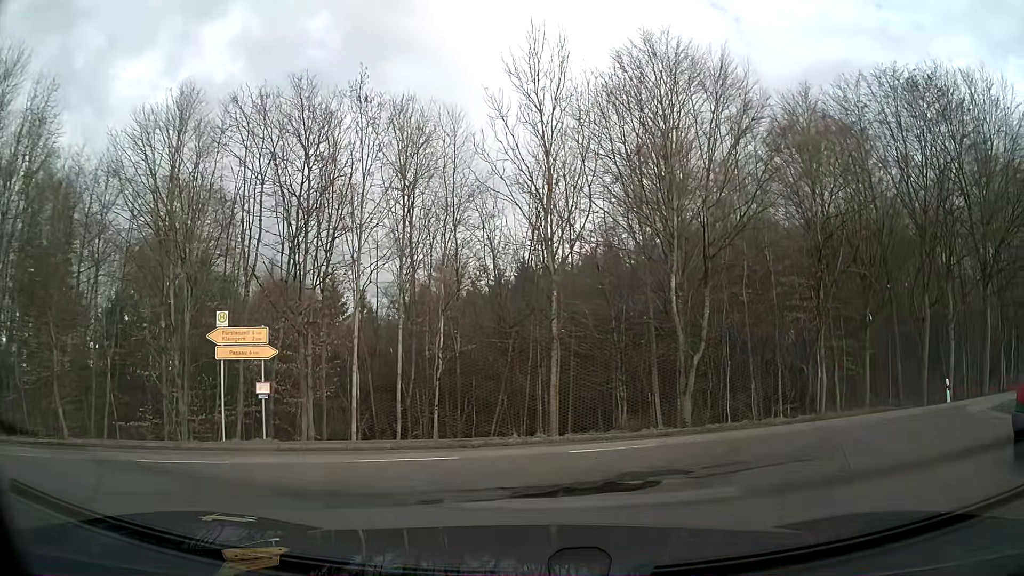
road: secondary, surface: asphalt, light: Day
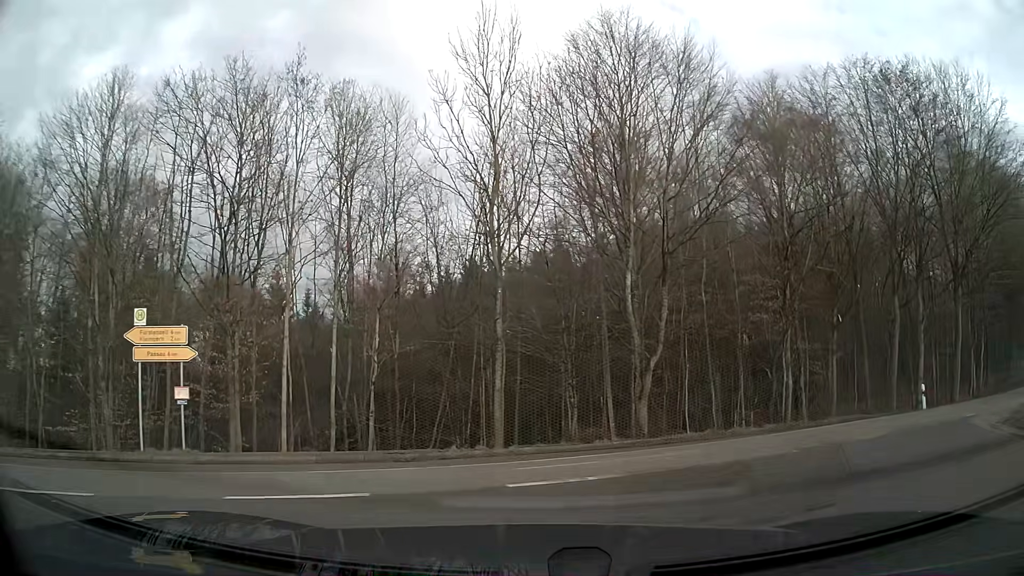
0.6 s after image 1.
(+0.1, +2.0) m; +5°
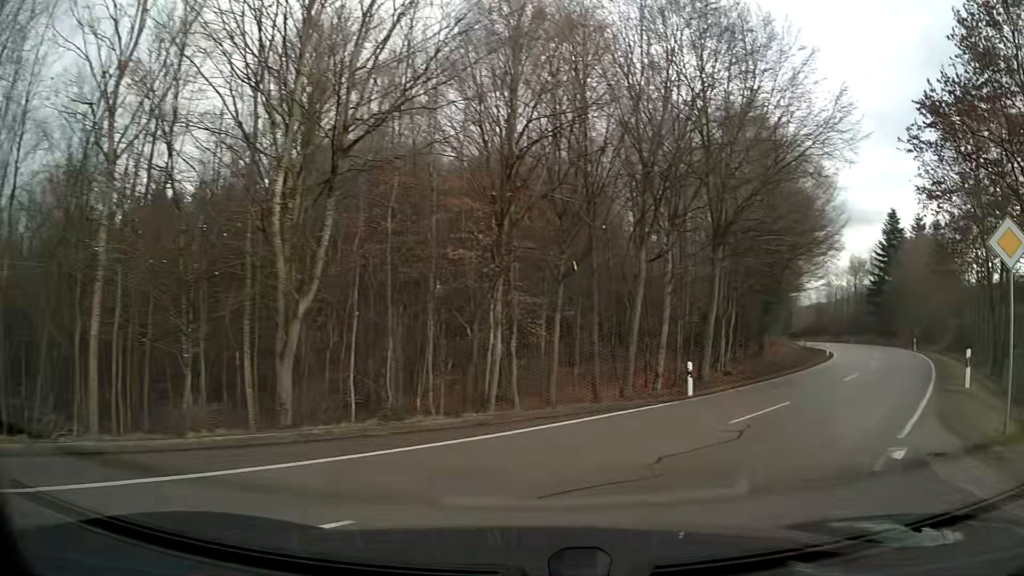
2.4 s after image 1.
(+1.9, +7.5) m; +30°
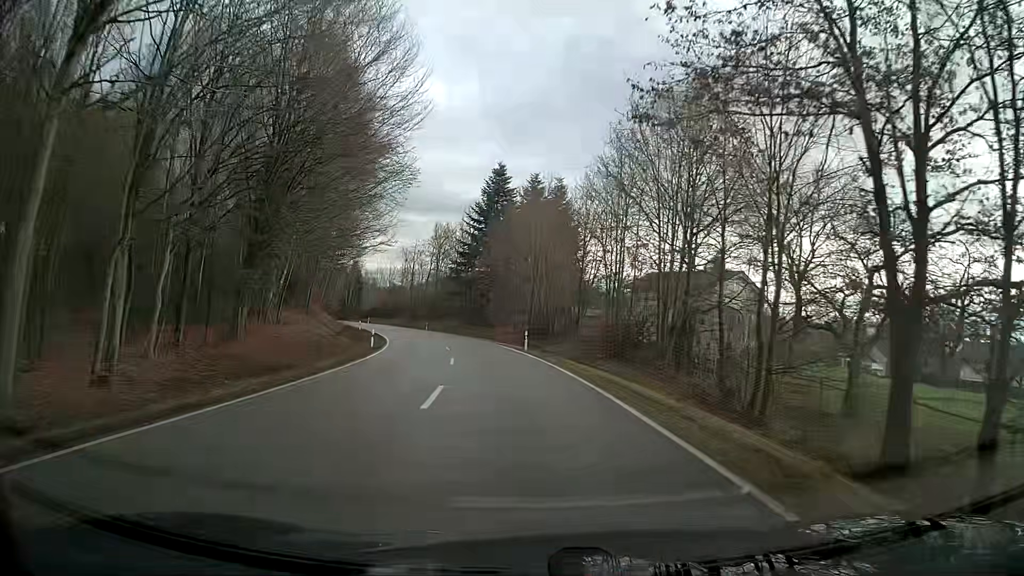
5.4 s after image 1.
(+9.8, +22.8) m; +28°
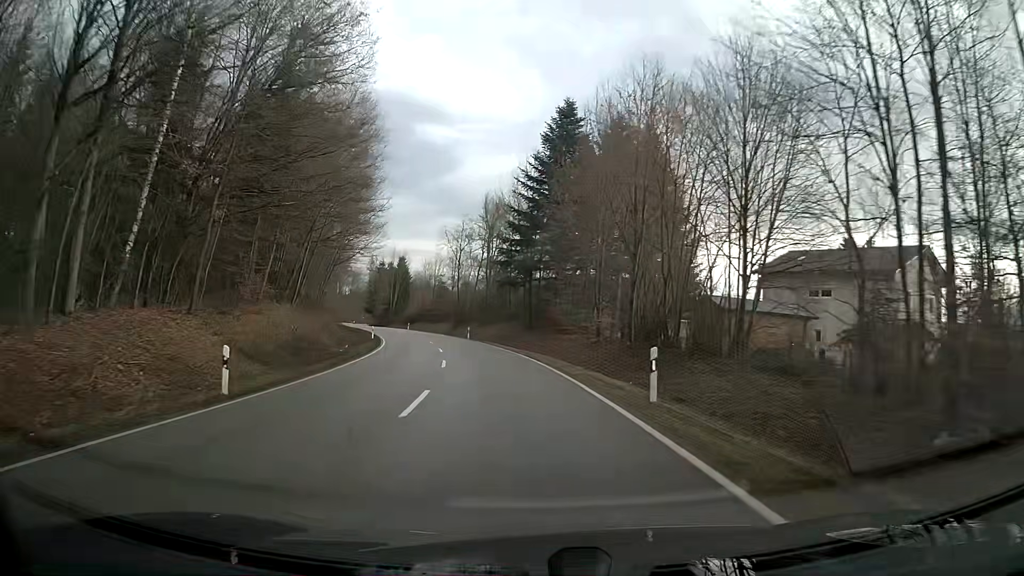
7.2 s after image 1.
(-1.4, +25.3) m; -7°
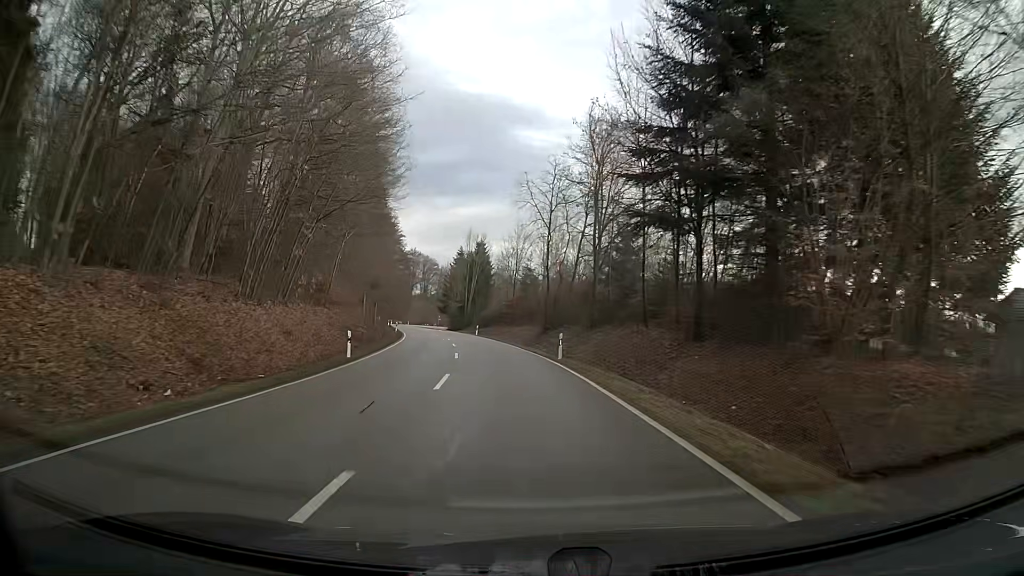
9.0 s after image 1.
(-2.1, +32.5) m; -7°
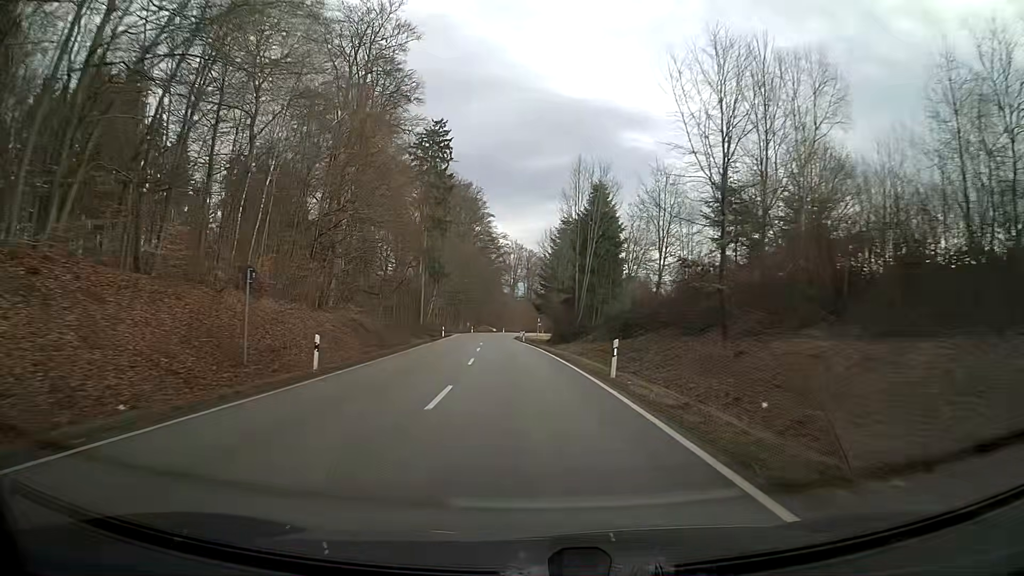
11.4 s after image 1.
(-4.7, +51.2) m; -9°
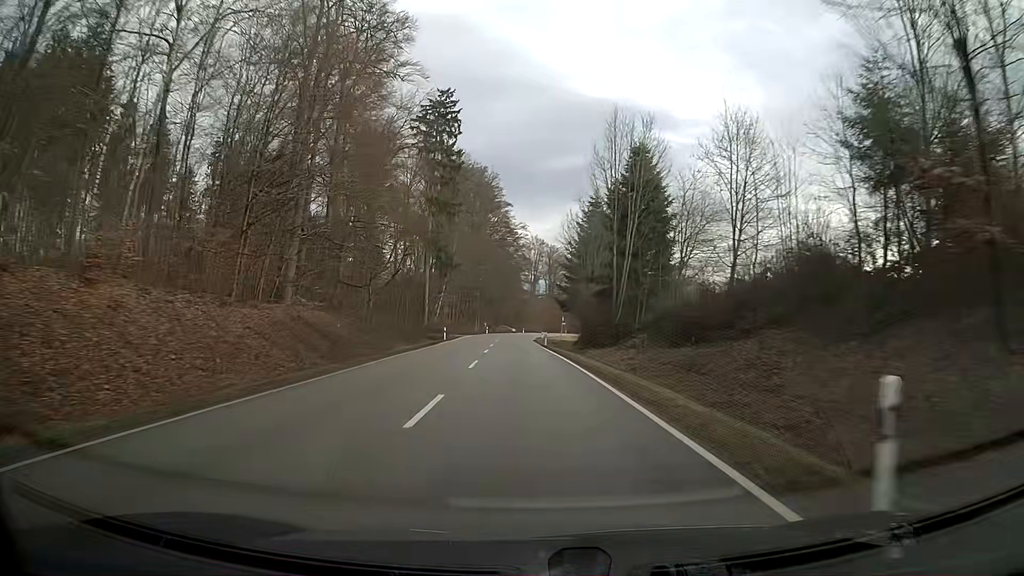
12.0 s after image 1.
(-0.2, +14.0) m; -2°
